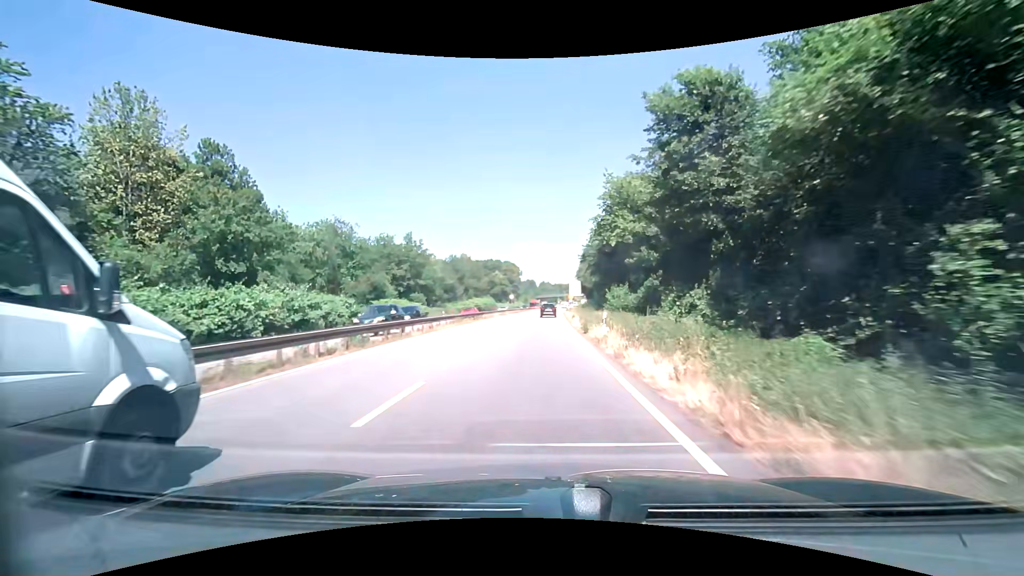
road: trunk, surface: asphalt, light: Day
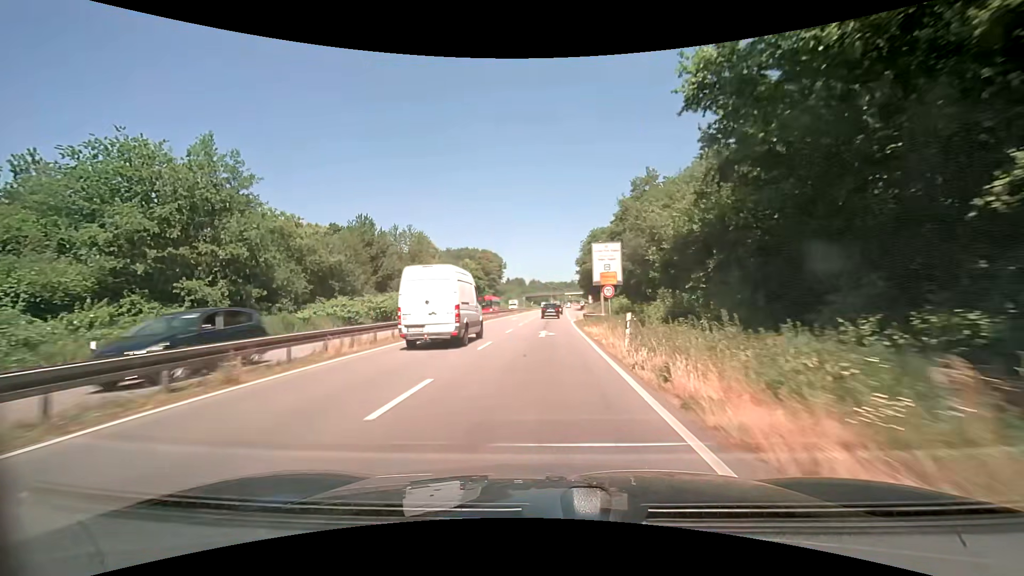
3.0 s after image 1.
(+0.4, +53.6) m; +1°
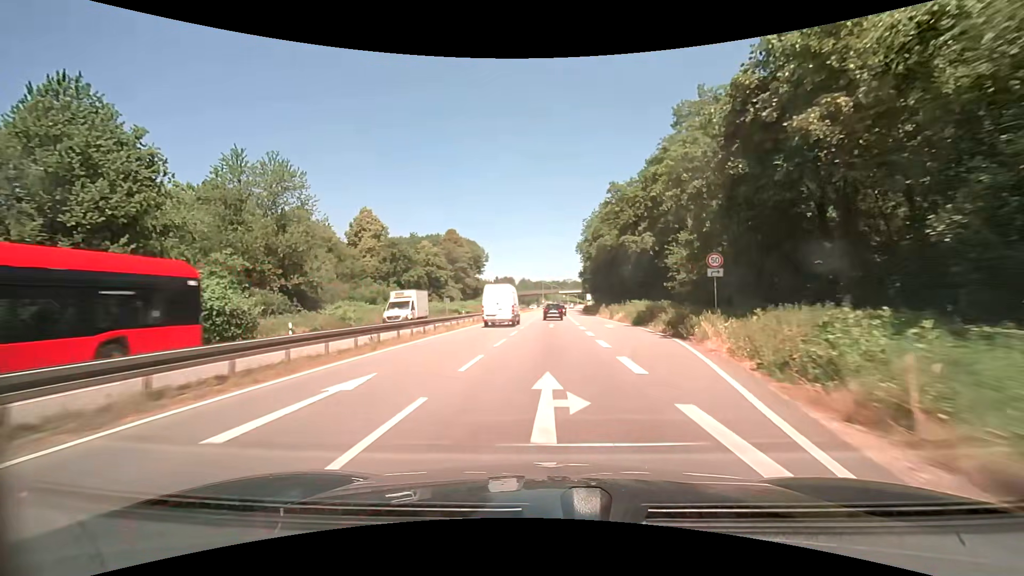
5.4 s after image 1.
(+0.5, +40.7) m; +1°
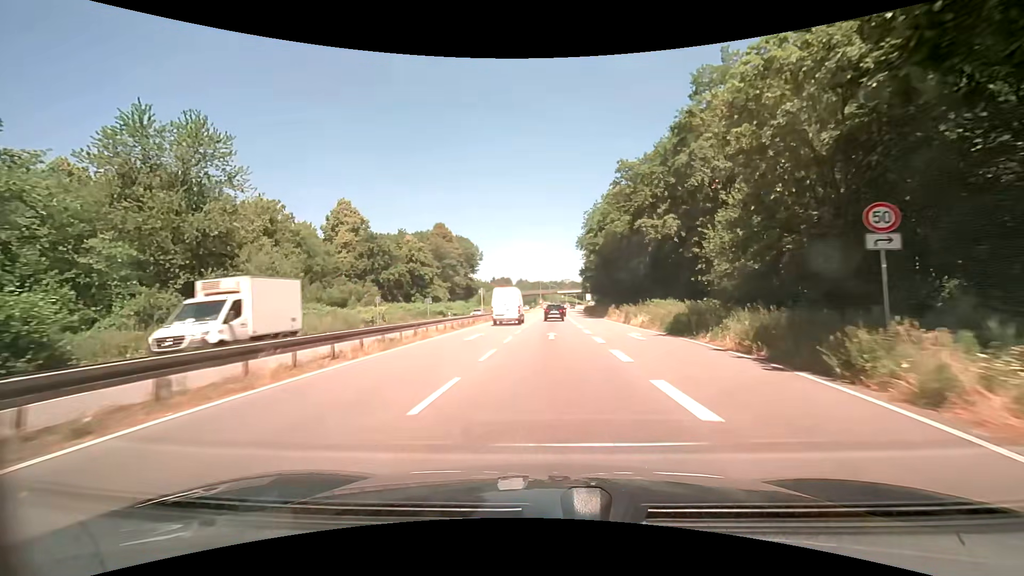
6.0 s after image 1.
(0.0, +9.9) m; 0°
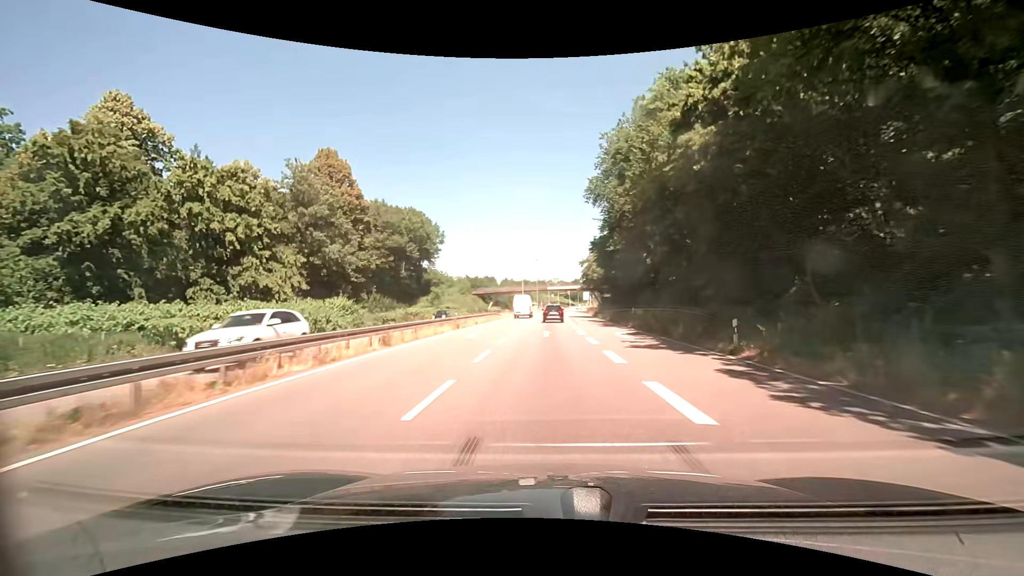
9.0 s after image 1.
(+0.6, +48.3) m; +1°
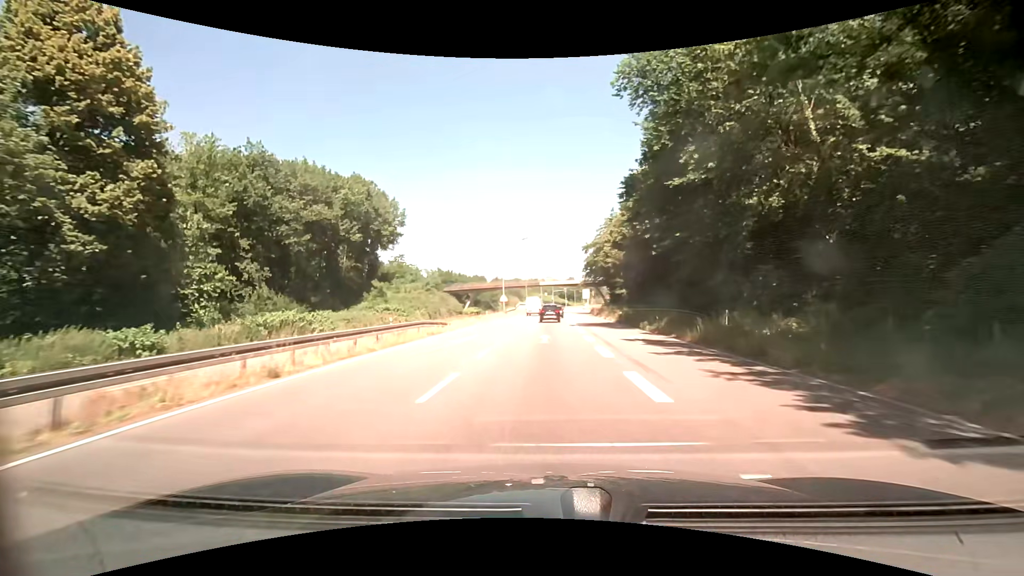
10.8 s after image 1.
(+0.3, +29.0) m; +1°
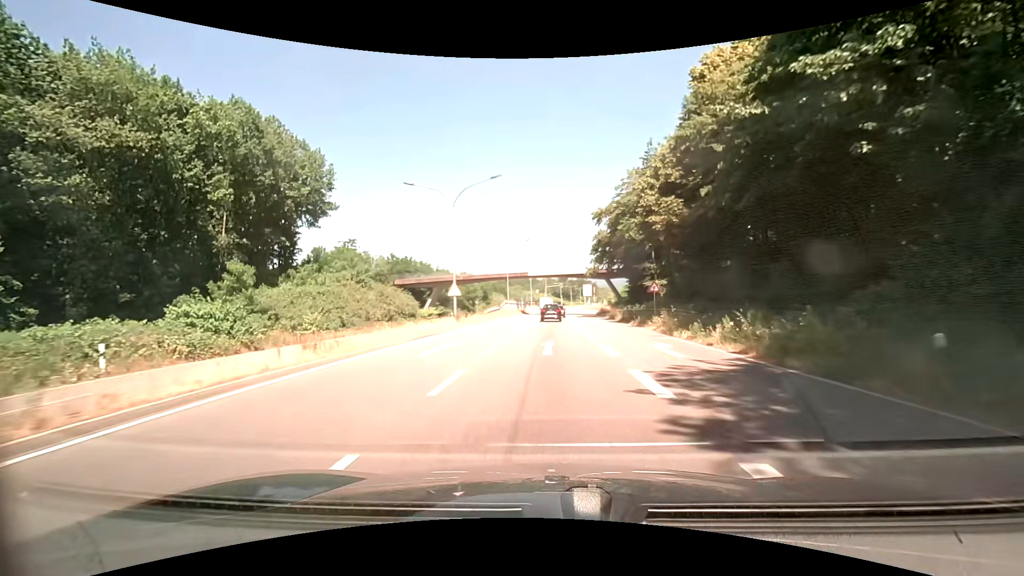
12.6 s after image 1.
(+0.3, +29.5) m; +1°
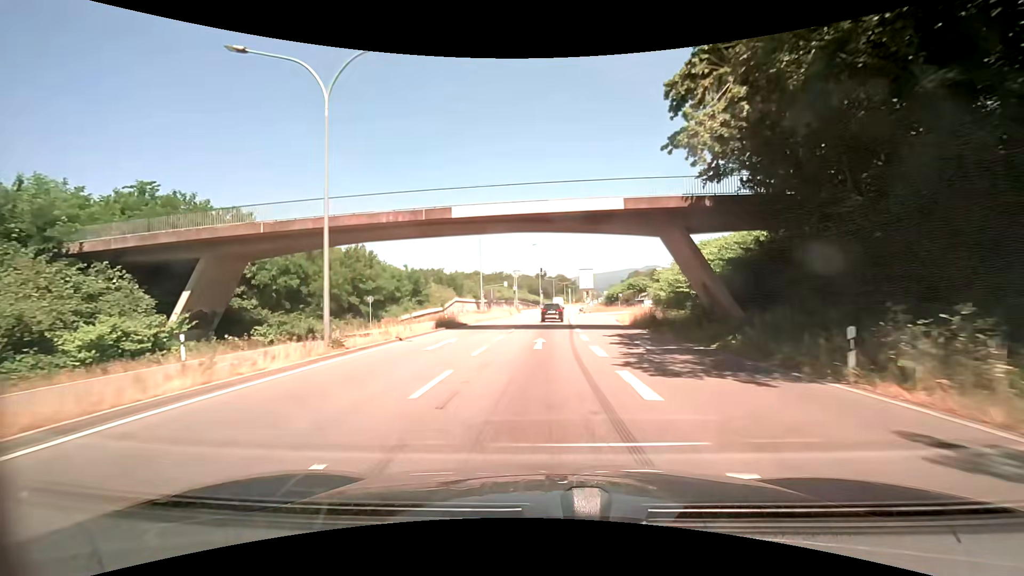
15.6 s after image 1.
(+1.1, +48.1) m; +2°
(0, +10) (0, +20) (+1, +30) (+1, +40) (+2, +50) (+2, +60) (+3, +70) (+4, +80) (+5, +90) (+6, +100) m
